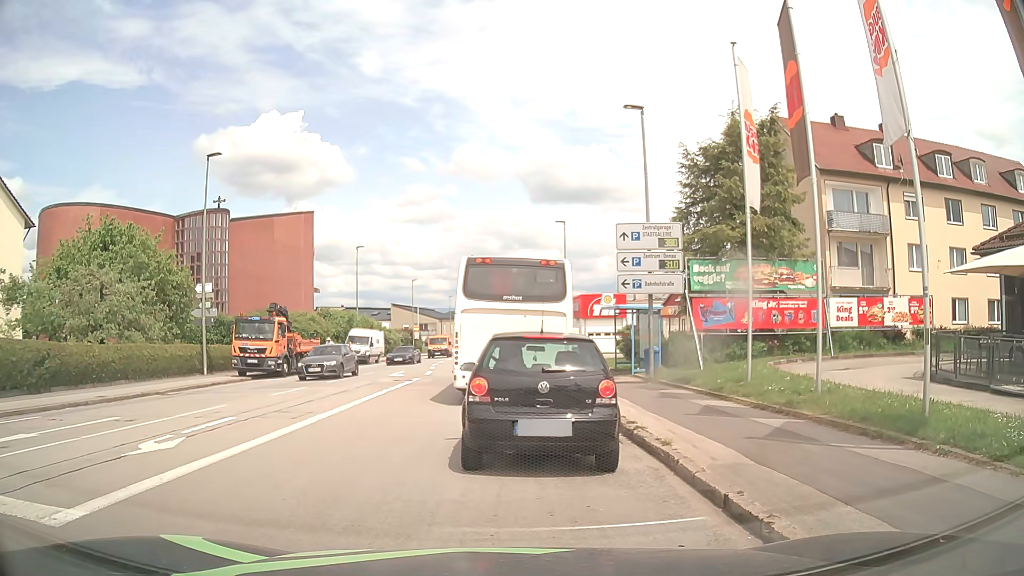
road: tertiary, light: Day
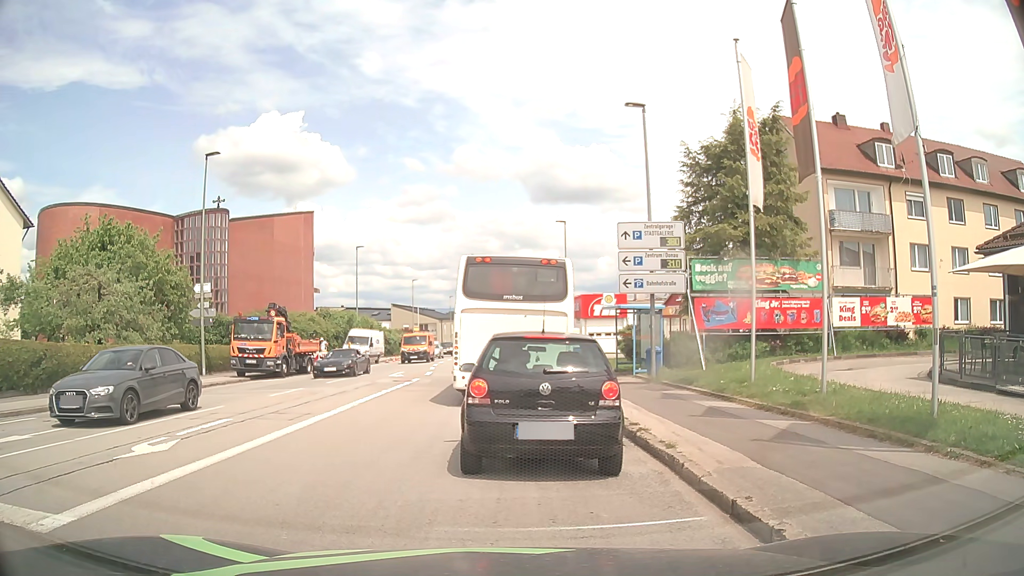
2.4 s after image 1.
(0.0, +0.3) m; 0°
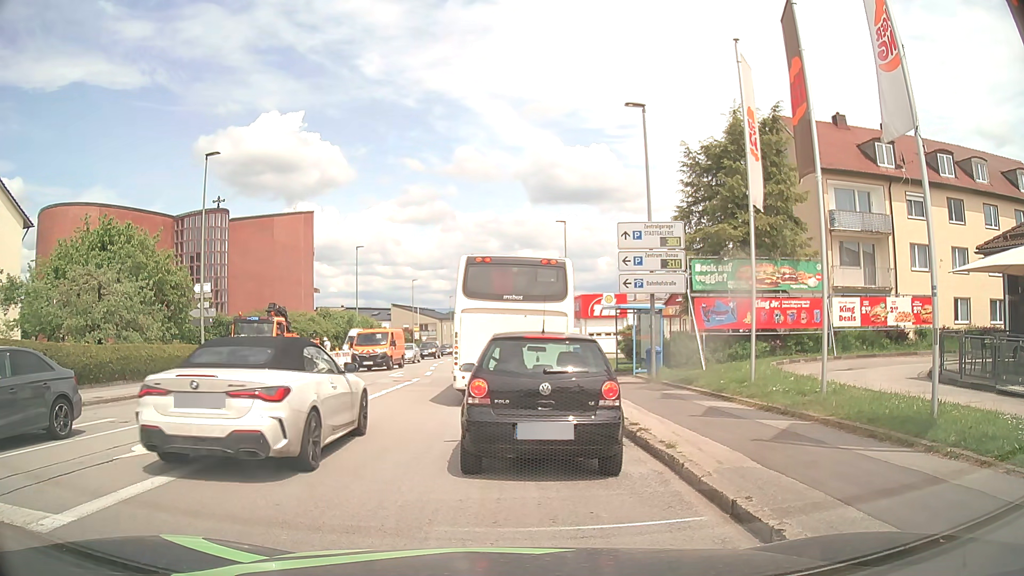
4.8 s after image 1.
(0.0, 0.0) m; 0°
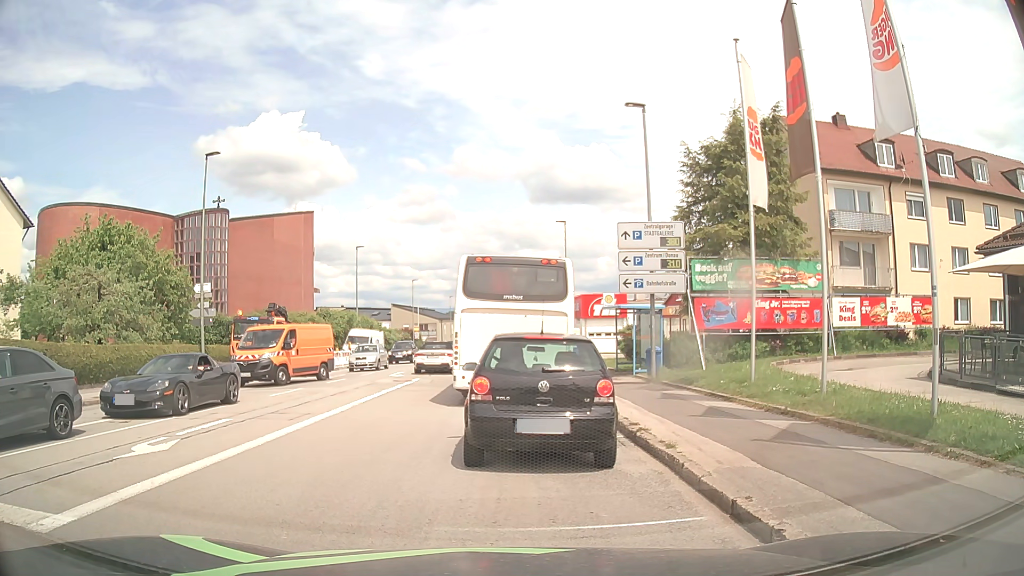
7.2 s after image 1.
(0.0, 0.0) m; 0°
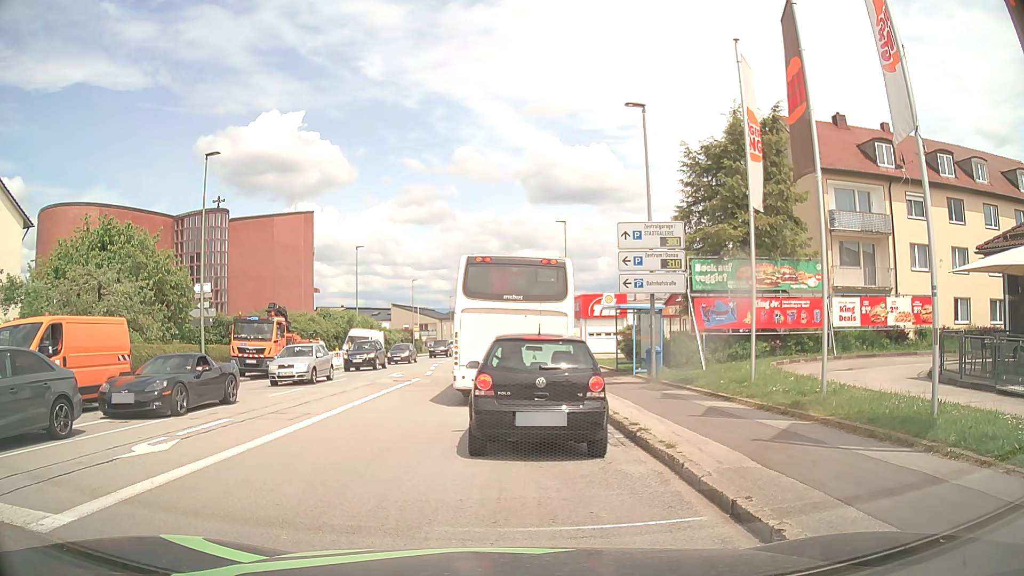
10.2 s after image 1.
(0.0, 0.0) m; 0°
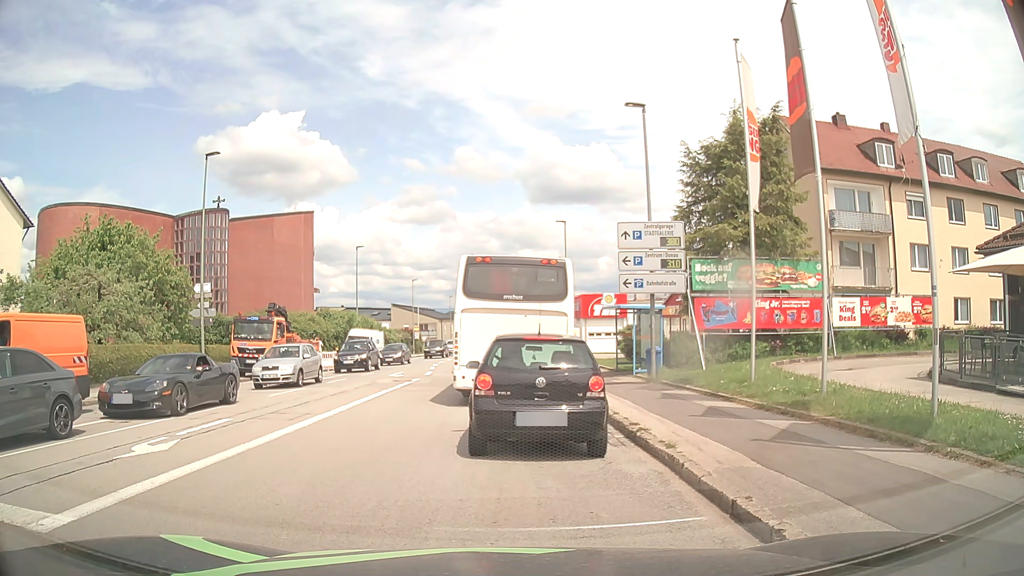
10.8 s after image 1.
(0.0, 0.0) m; 0°
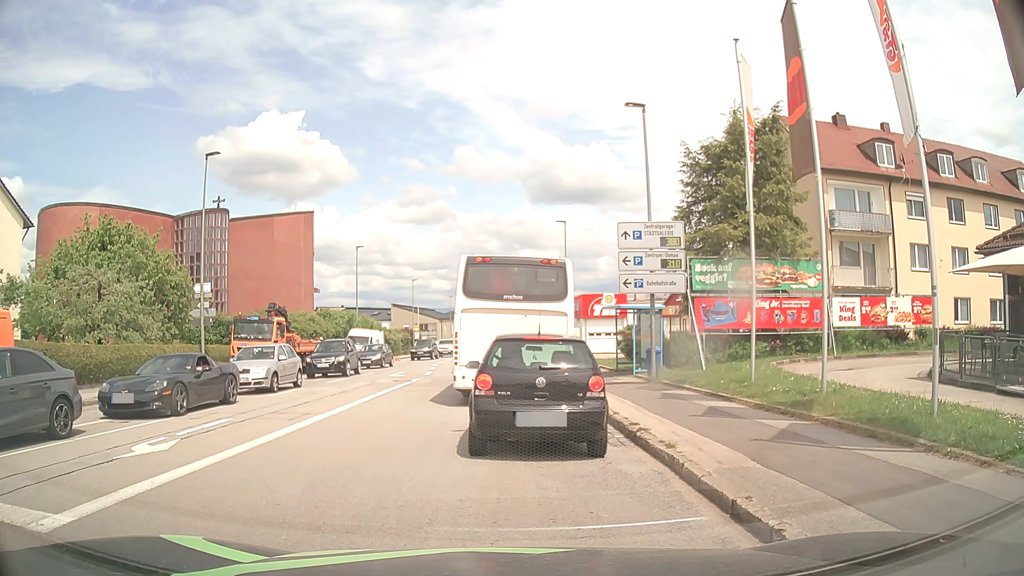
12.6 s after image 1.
(0.0, 0.0) m; 0°
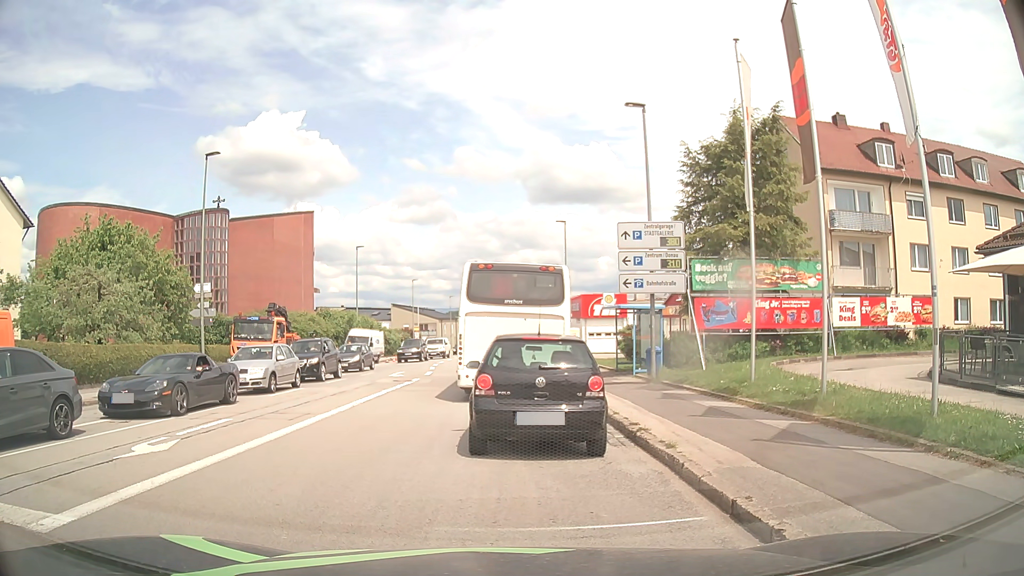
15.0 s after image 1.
(0.0, 0.0) m; 0°
(0, +10) (0, +20) (+1, +30) (+1, +40) (+1, +50) (+1, +60) (+1, +70) (+2, +80) (+2, +90) (+3, +100) m
